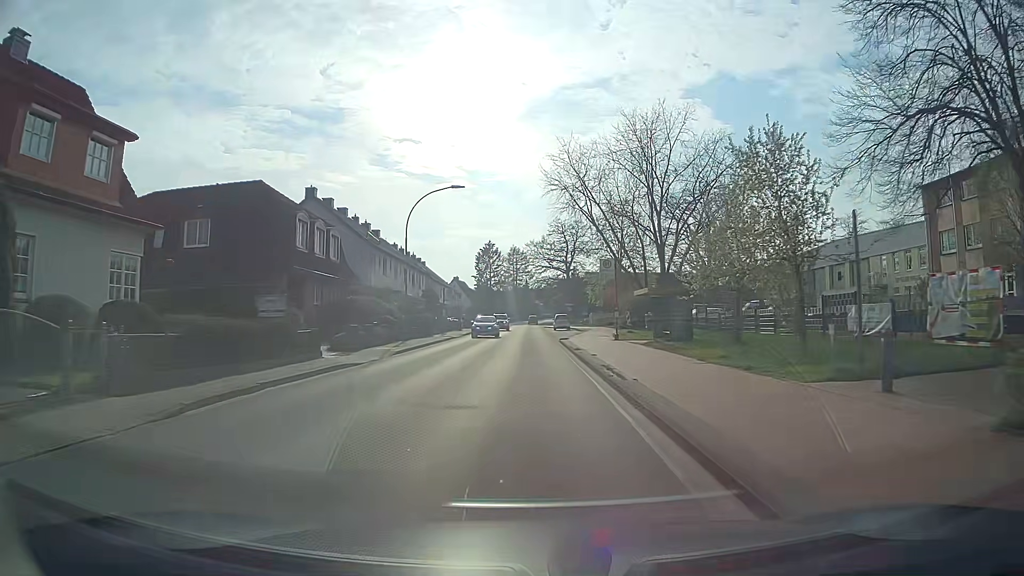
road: secondary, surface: asphalt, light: Day
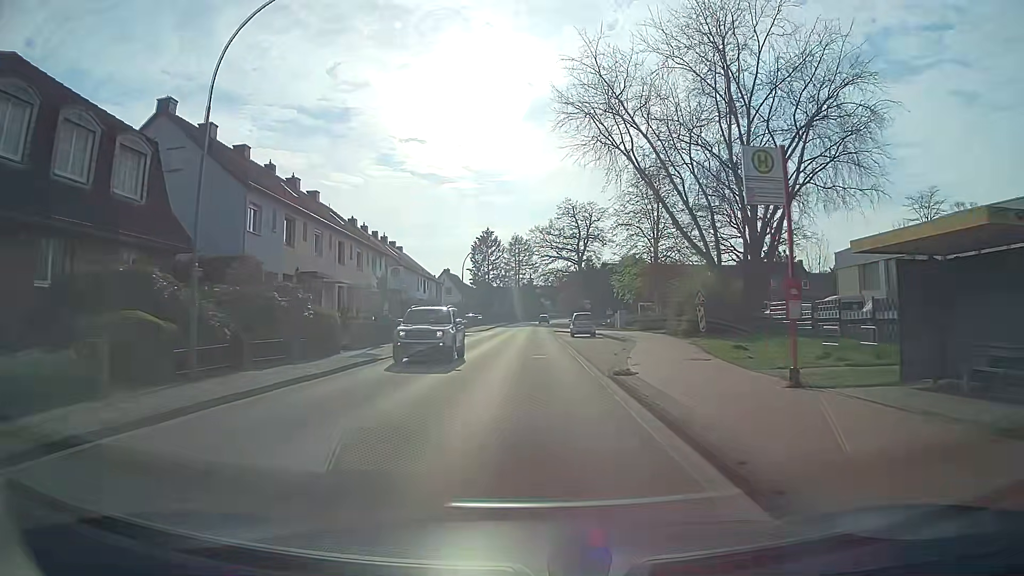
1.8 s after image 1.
(-0.1, +22.1) m; -1°
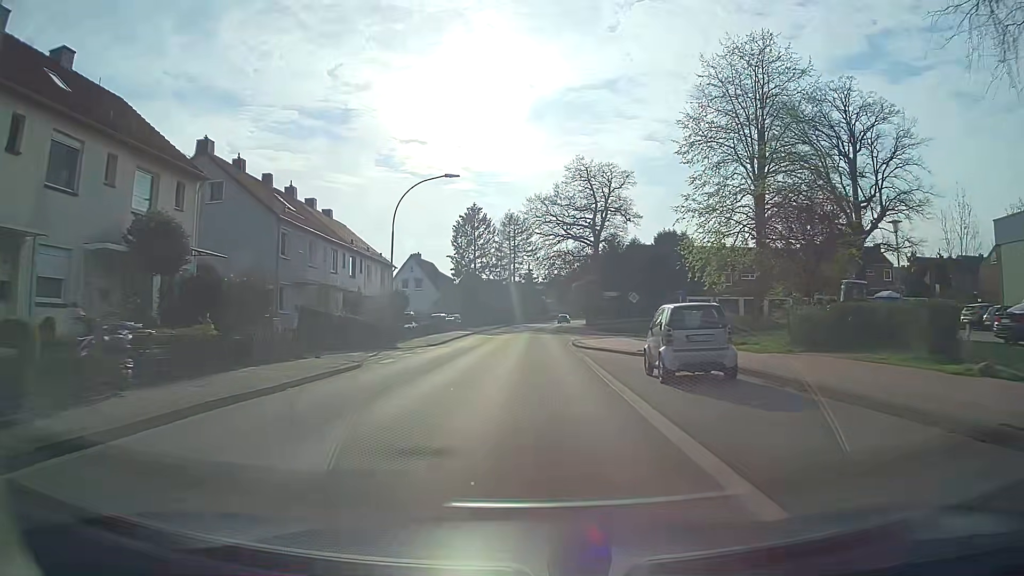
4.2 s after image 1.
(+0.2, +30.0) m; 0°
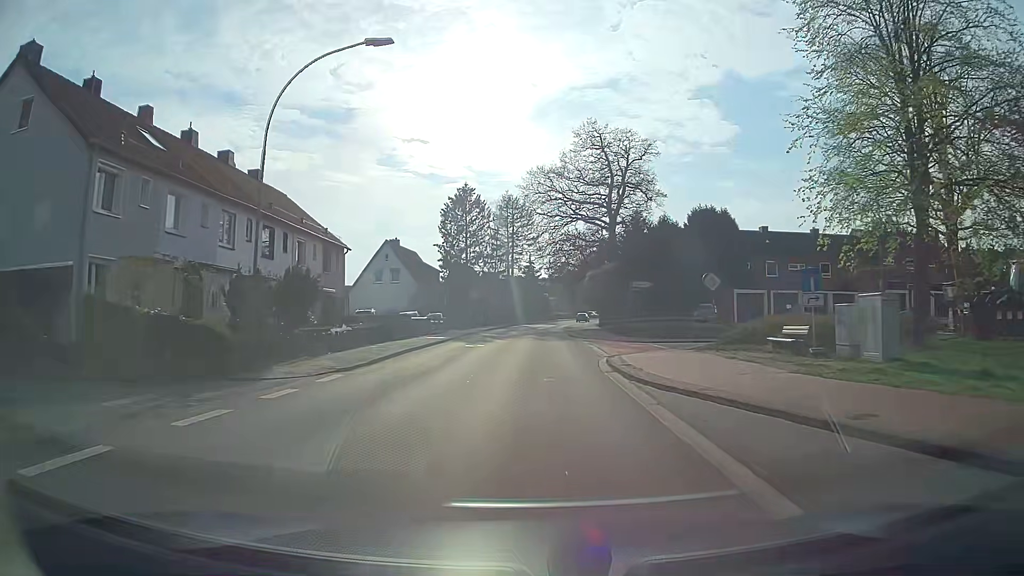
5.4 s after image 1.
(0.0, +15.3) m; 0°
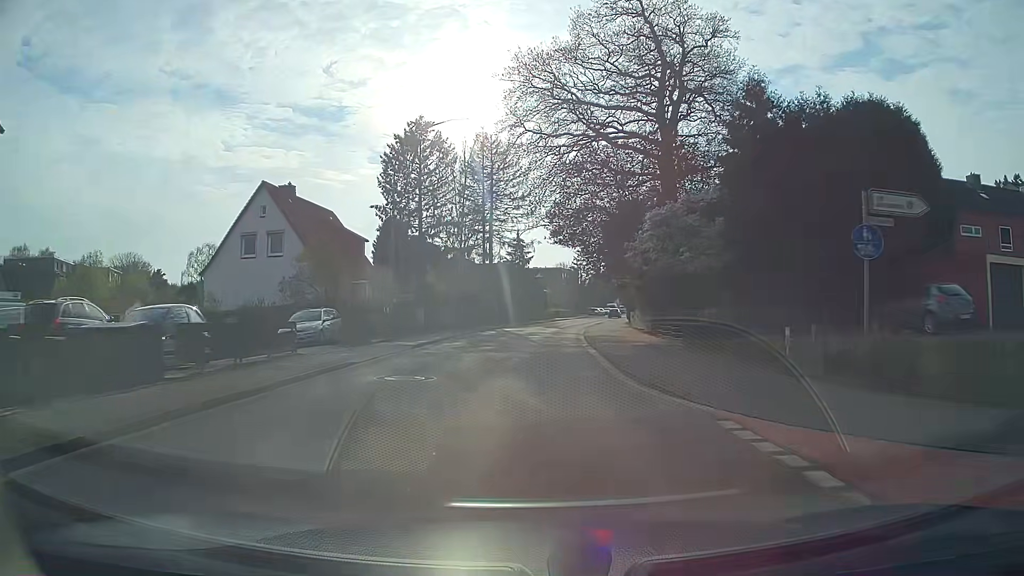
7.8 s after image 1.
(+0.4, +30.9) m; +1°
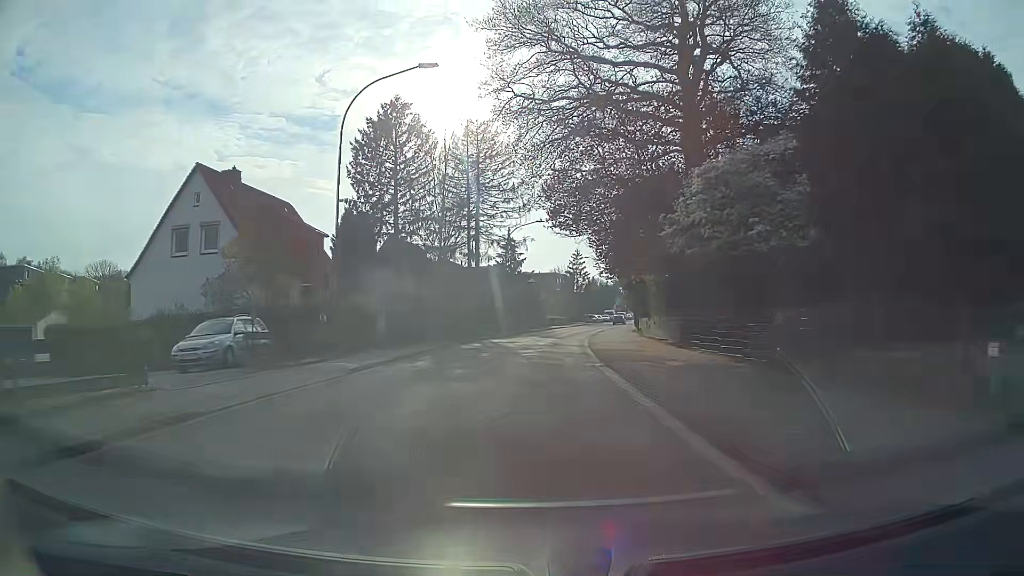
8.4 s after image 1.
(0.0, +7.7) m; 0°
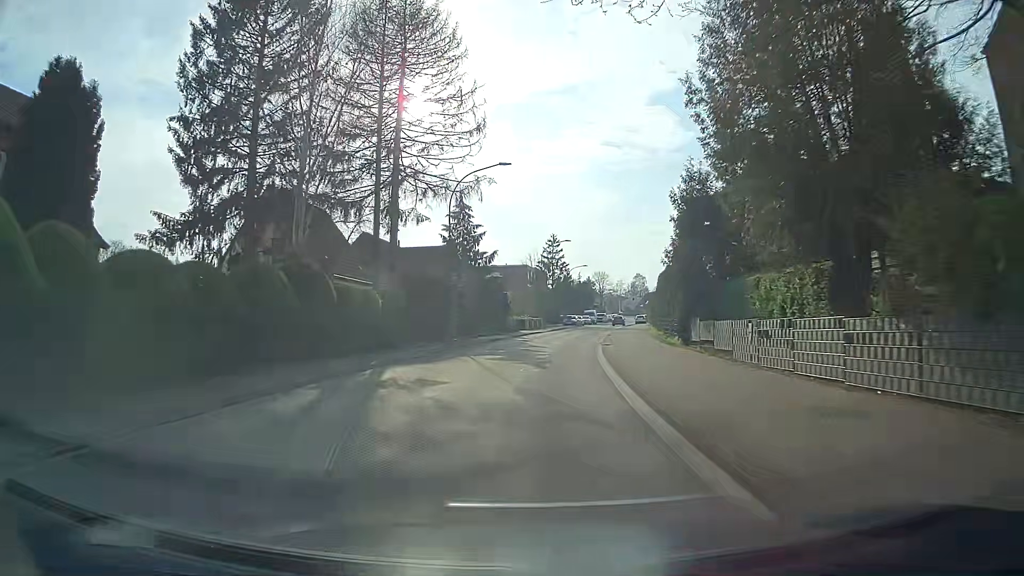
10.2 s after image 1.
(+0.5, +22.9) m; +3°
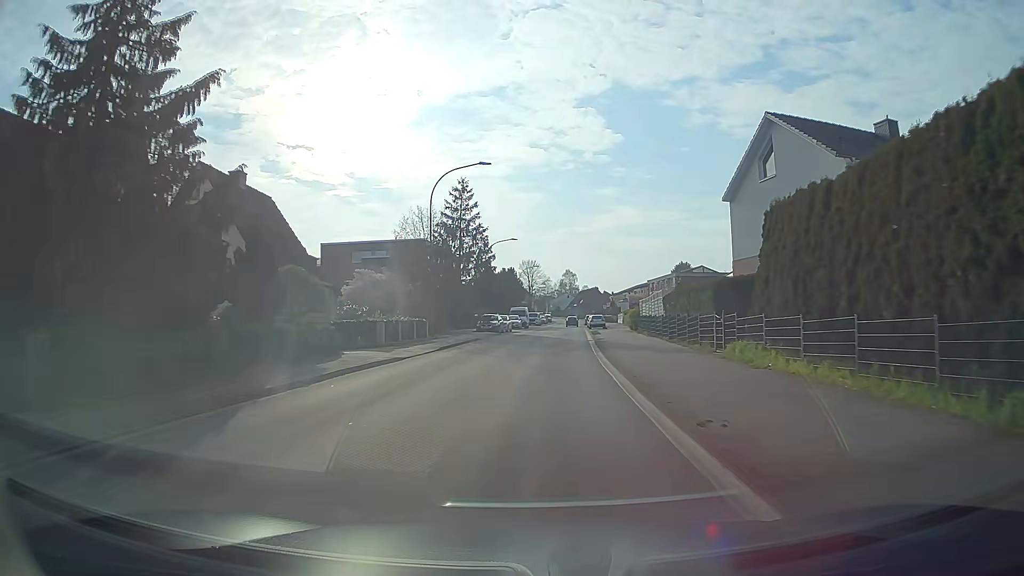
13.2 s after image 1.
(+2.3, +38.4) m; +8°
(0, +10) (0, +20) (+1, +30) (+1, +40) (+2, +50) (+2, +60) (+3, +70) (+3, +80) (+4, +90) (+4, +100) m
